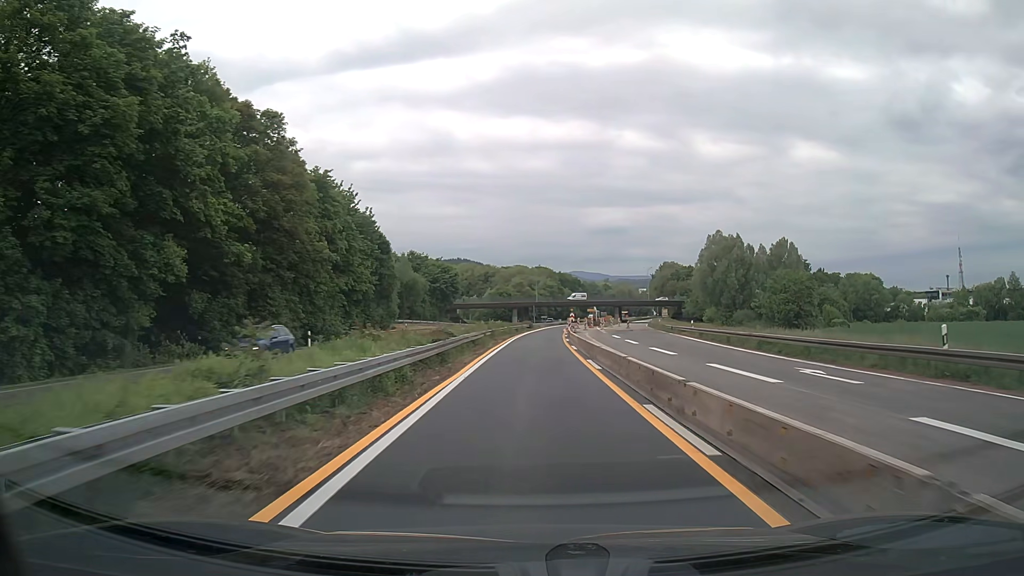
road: trunk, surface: asphalt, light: Day
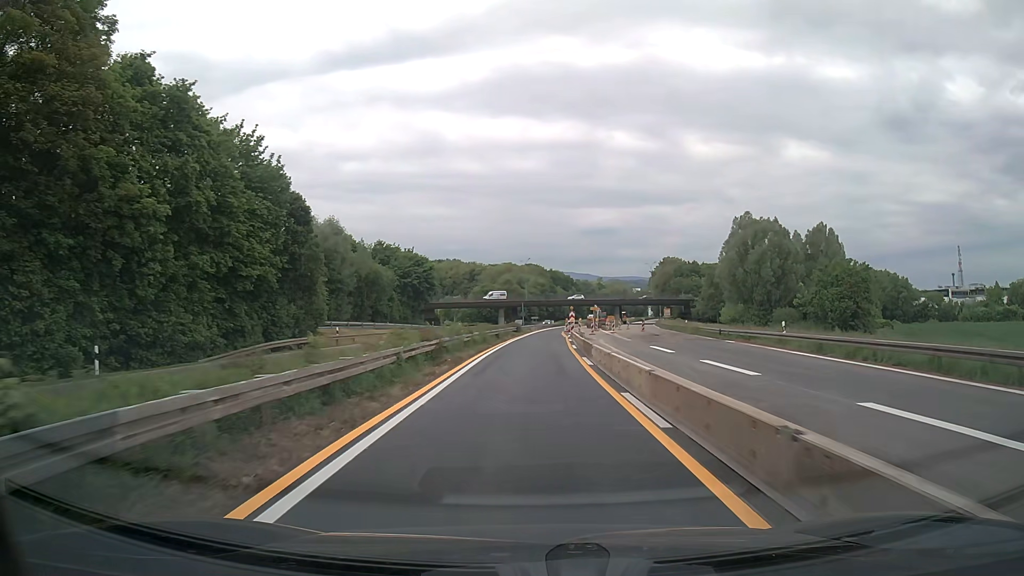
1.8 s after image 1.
(+0.1, +22.3) m; +1°
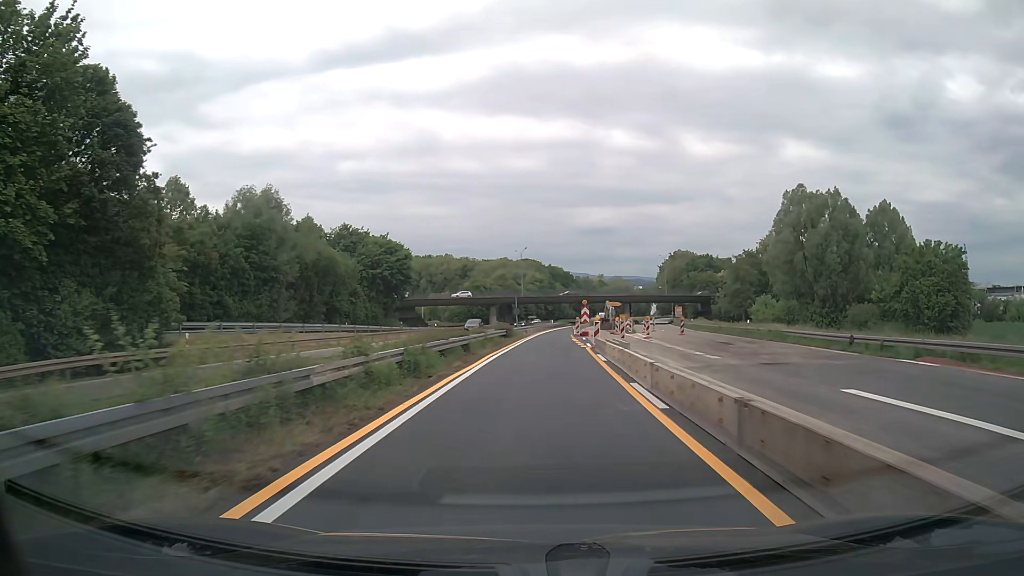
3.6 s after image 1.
(+0.1, +22.2) m; 0°
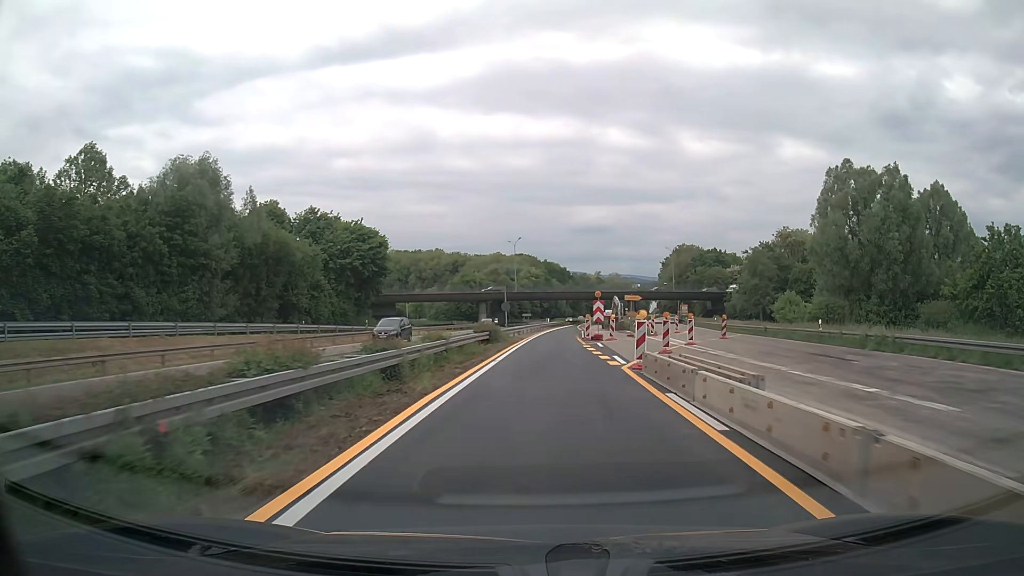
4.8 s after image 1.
(+0.1, +14.2) m; 0°
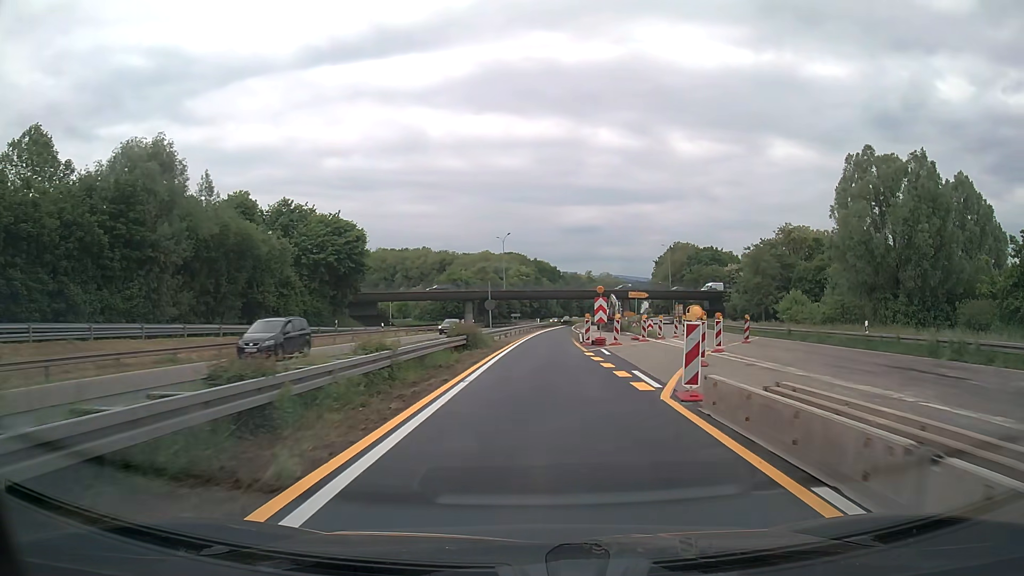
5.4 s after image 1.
(0.0, +6.8) m; +1°
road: trunk_link
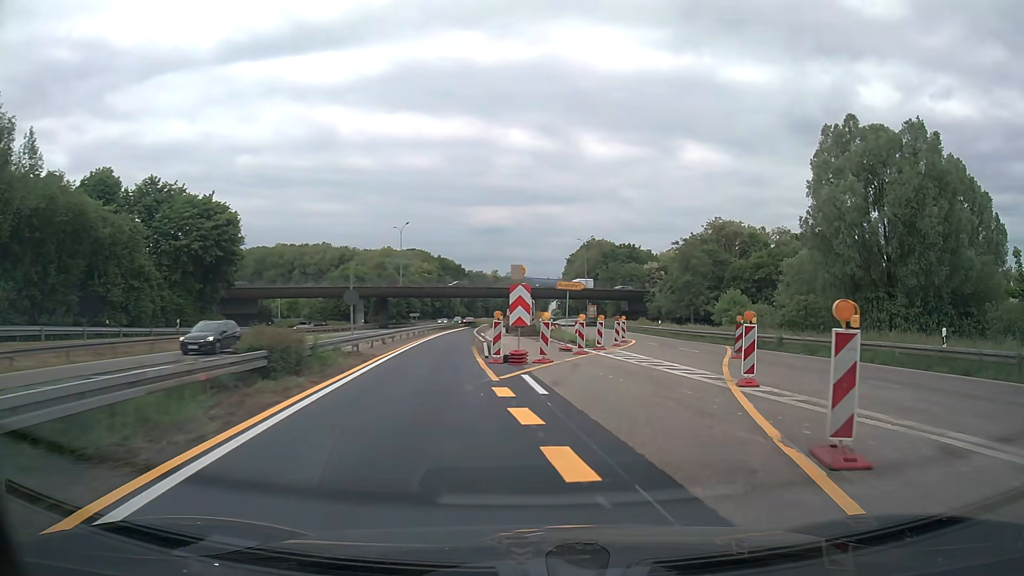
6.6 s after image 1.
(+0.7, +13.0) m; +8°
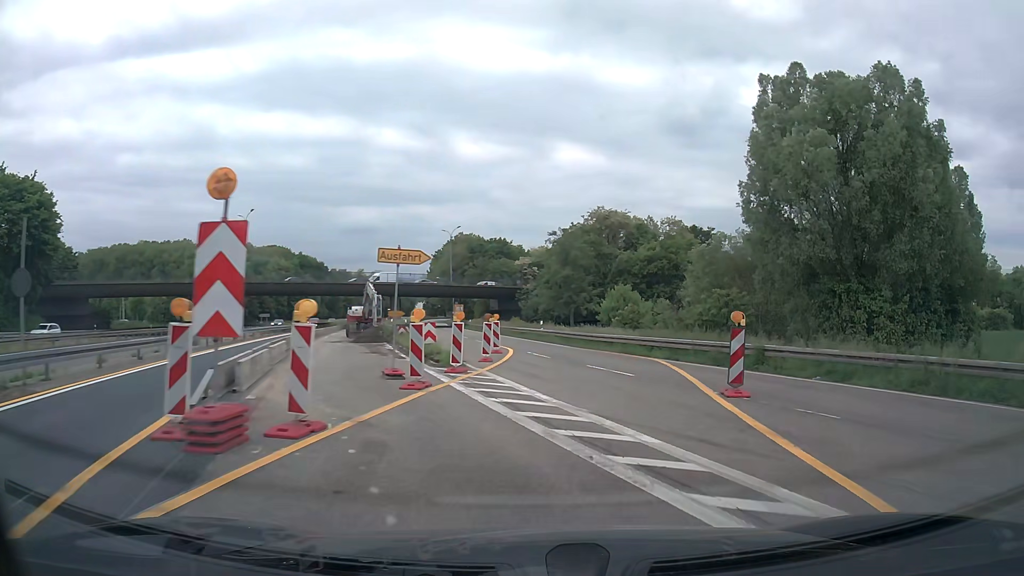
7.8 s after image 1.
(+1.3, +13.0) m; +11°
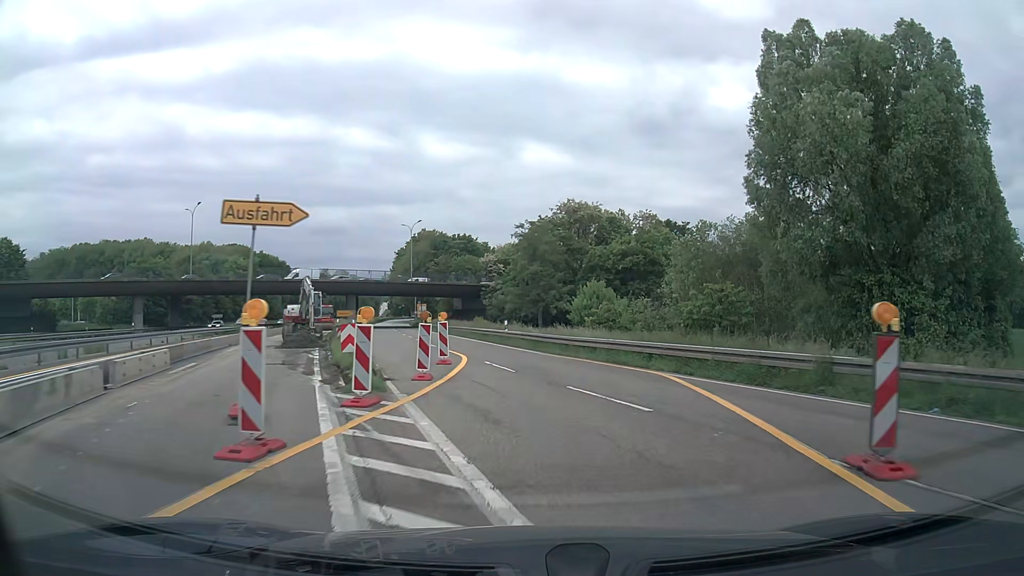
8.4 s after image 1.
(+0.2, +6.7) m; +3°
(0, +10) (0, +20) (-2, +30) (-4, +40) (-6, +49) (-9, +59) (-11, +69) (-14, +78) (-16, +88) (-18, +98) m
